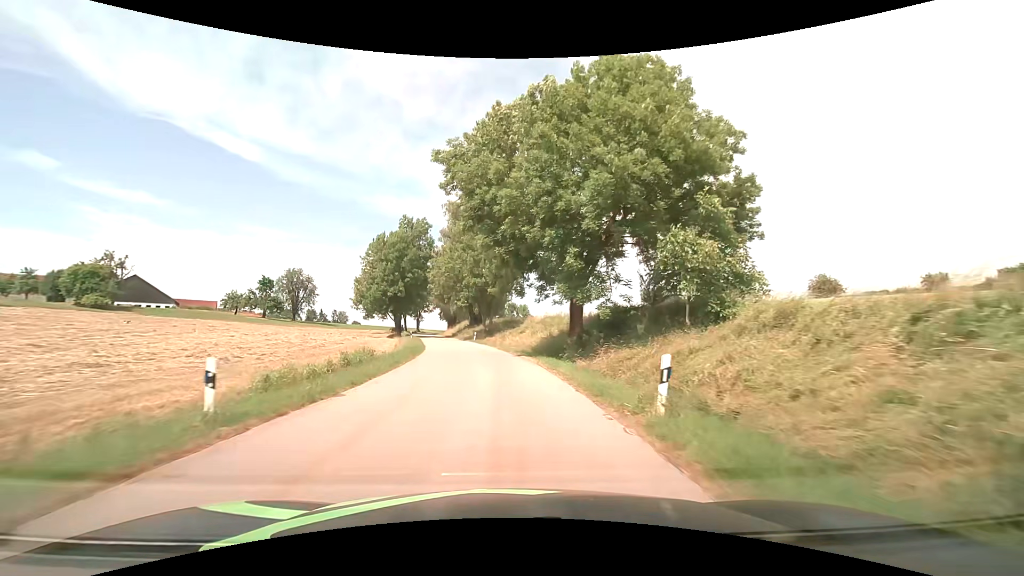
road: tertiary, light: Day
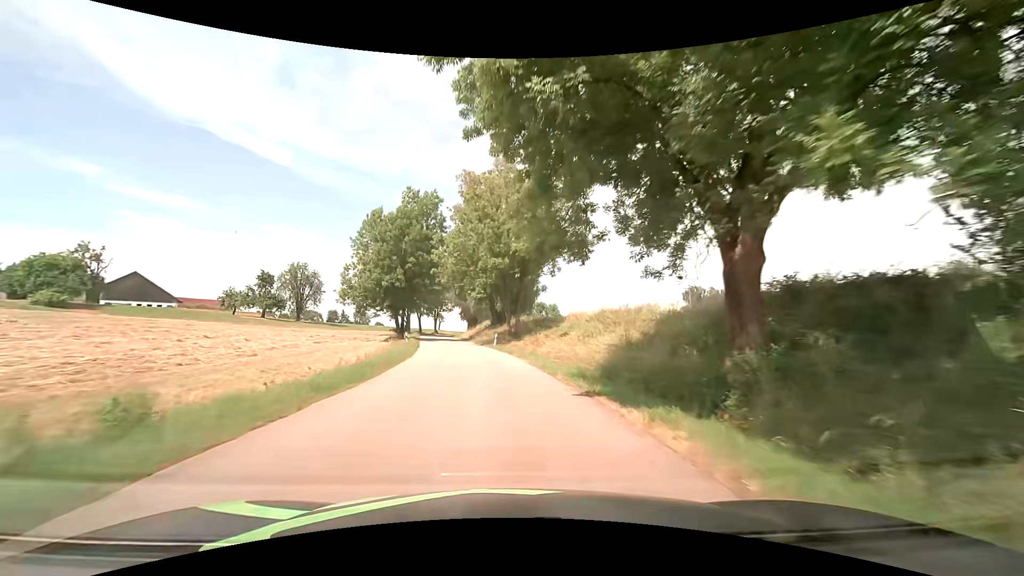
(-0.4, +17.0) m; -3°
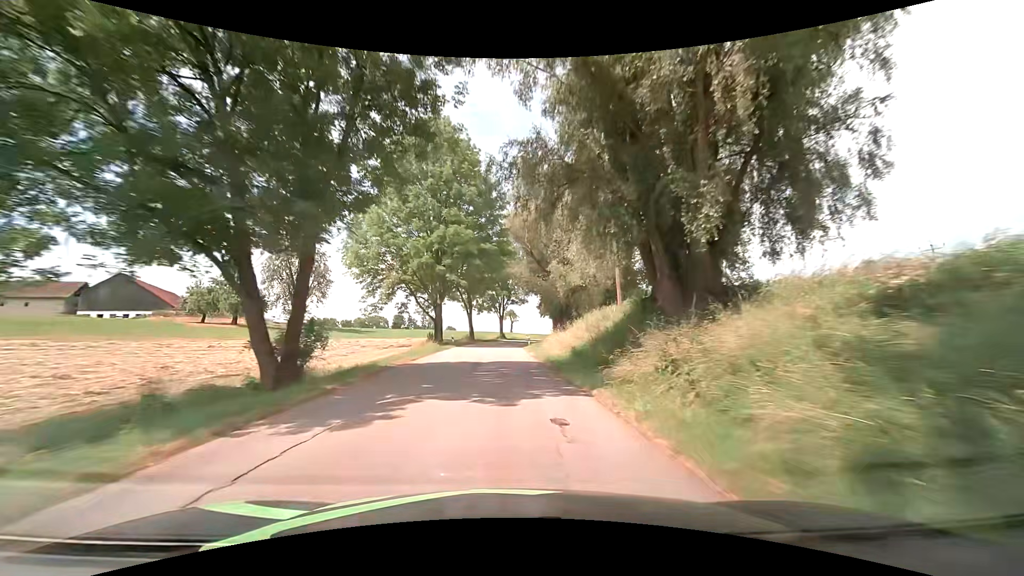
(-4.1, +47.0) m; -9°
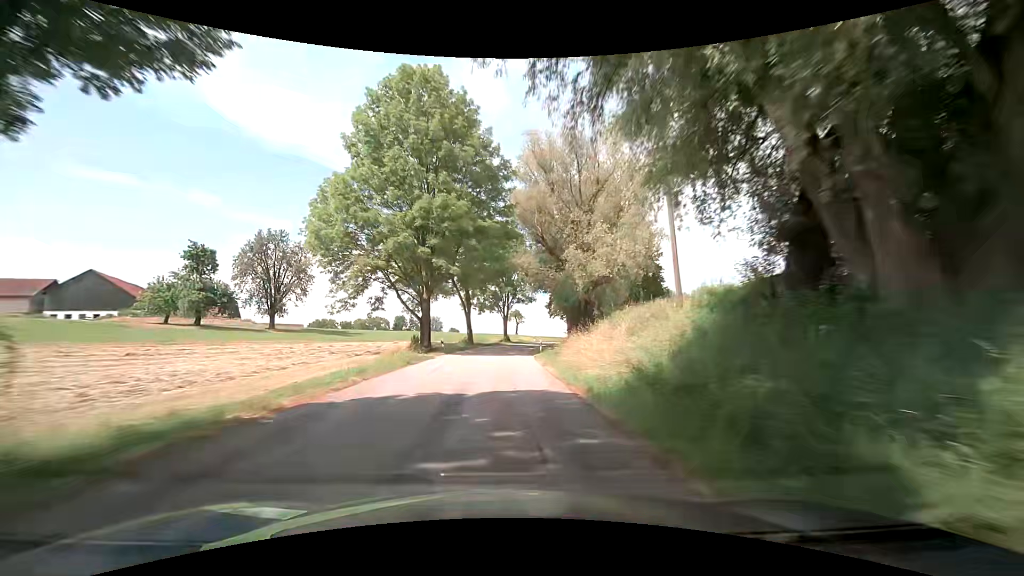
(0.0, +10.0) m; -1°
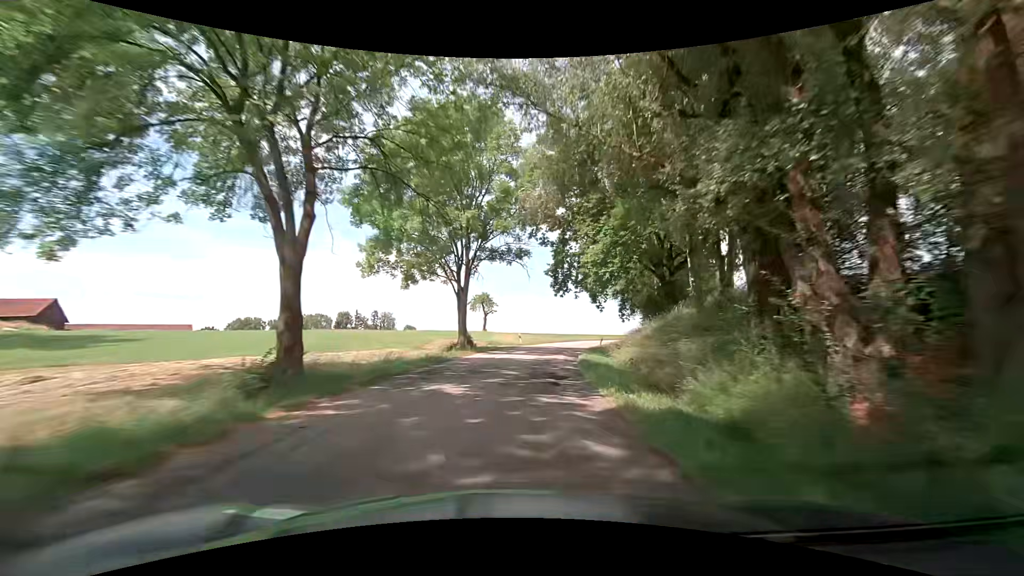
(+0.6, +40.9) m; +5°
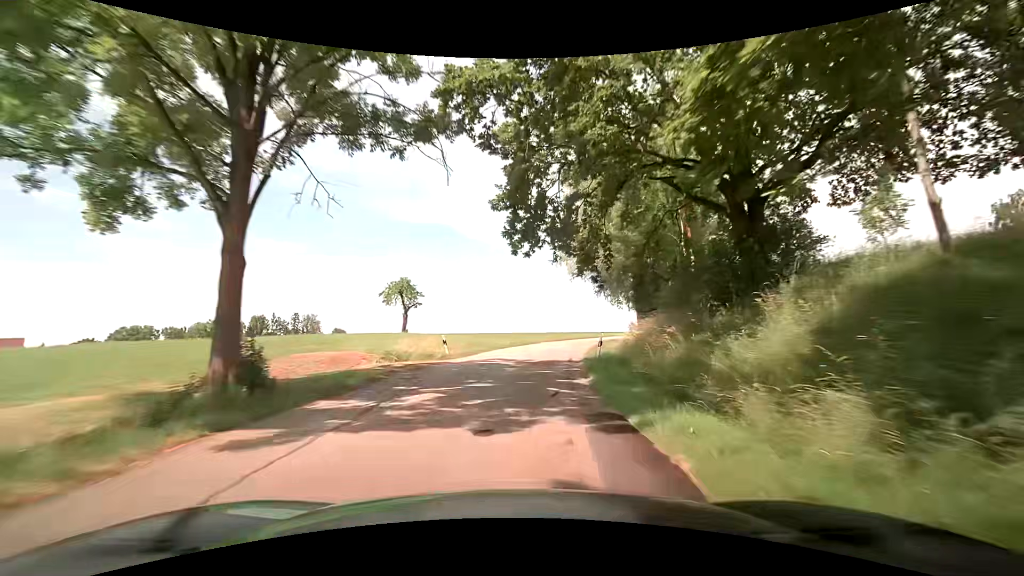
(+1.1, +20.8) m; +6°
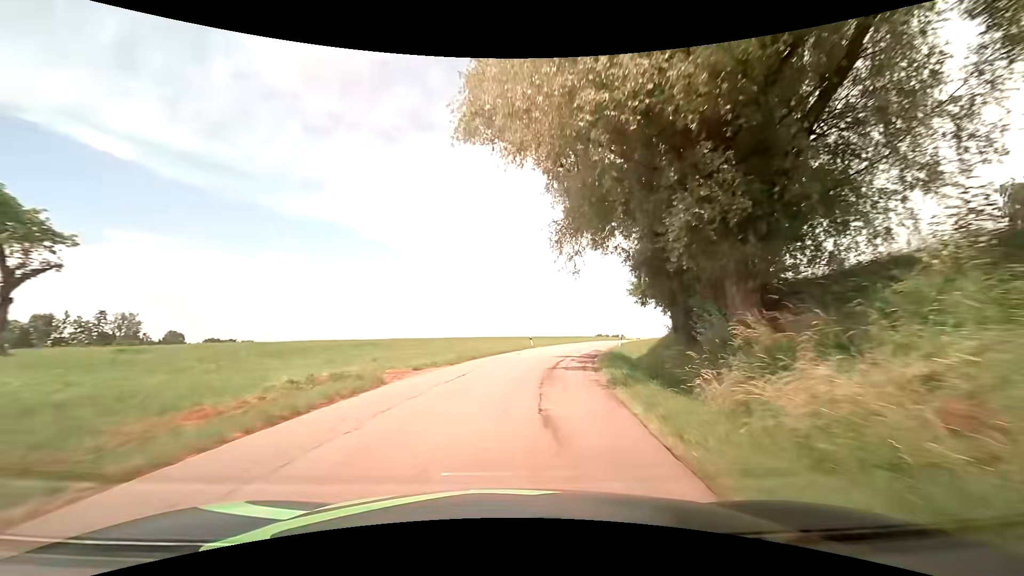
(+2.8, +31.3) m; +12°
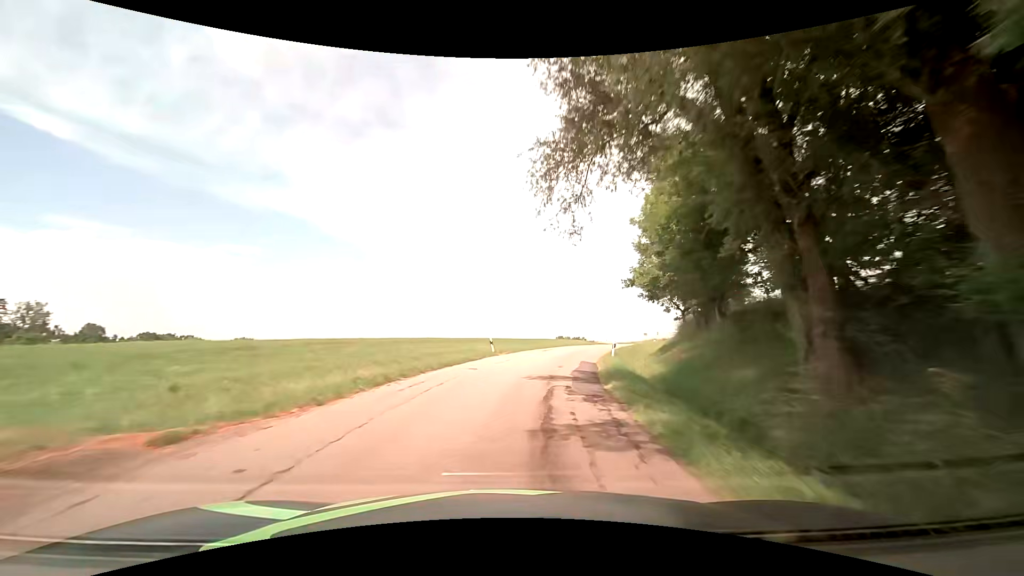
(+0.3, +10.6) m; +4°
(0, +10) (+2, +20) (+4, +30) (+6, +39) (+10, +49) (+13, +58) (+17, +67) (+20, +77) (+22, +87) (+24, +97) m
